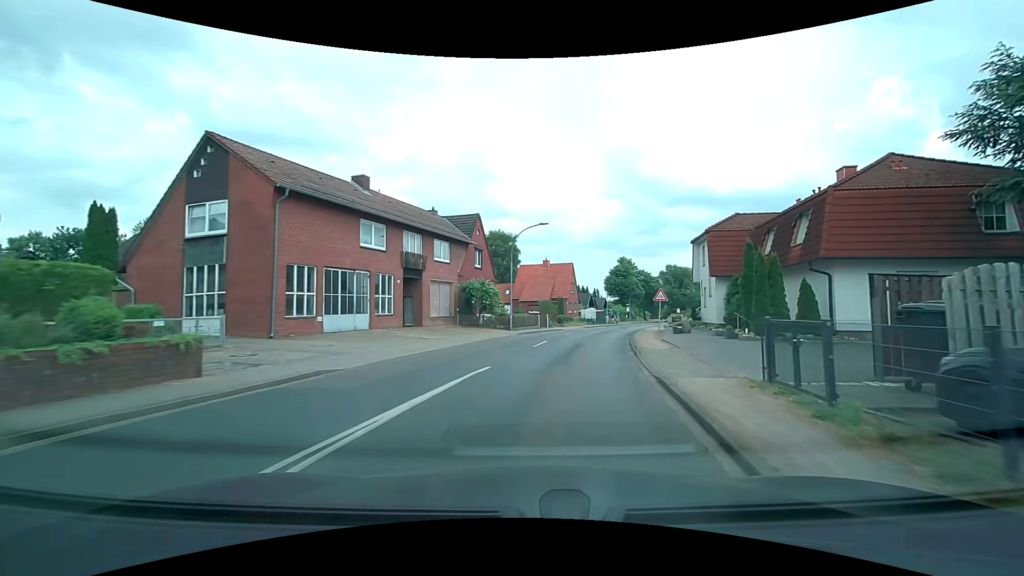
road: tertiary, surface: asphalt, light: Day
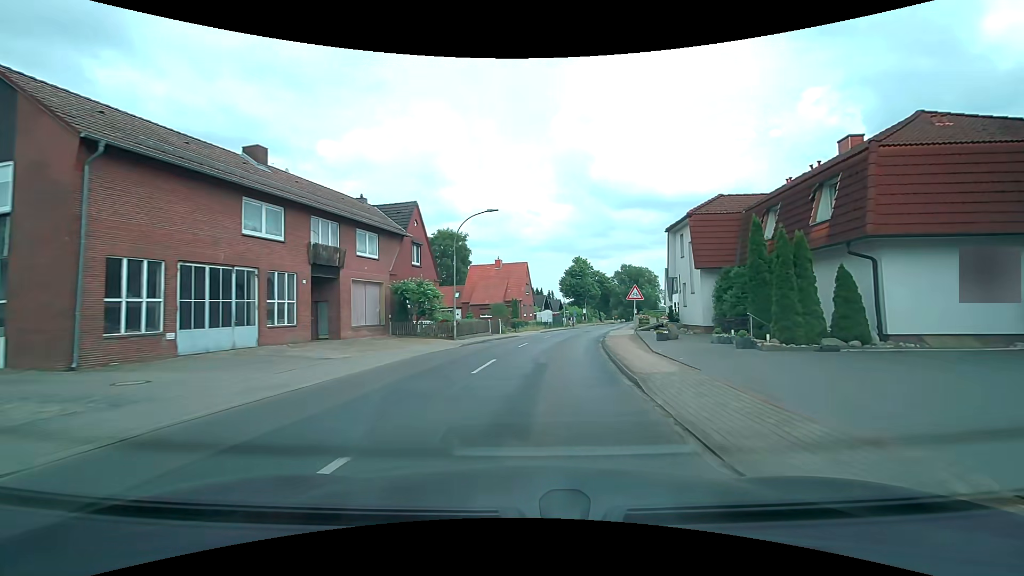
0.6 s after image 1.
(+0.3, +6.3) m; +5°
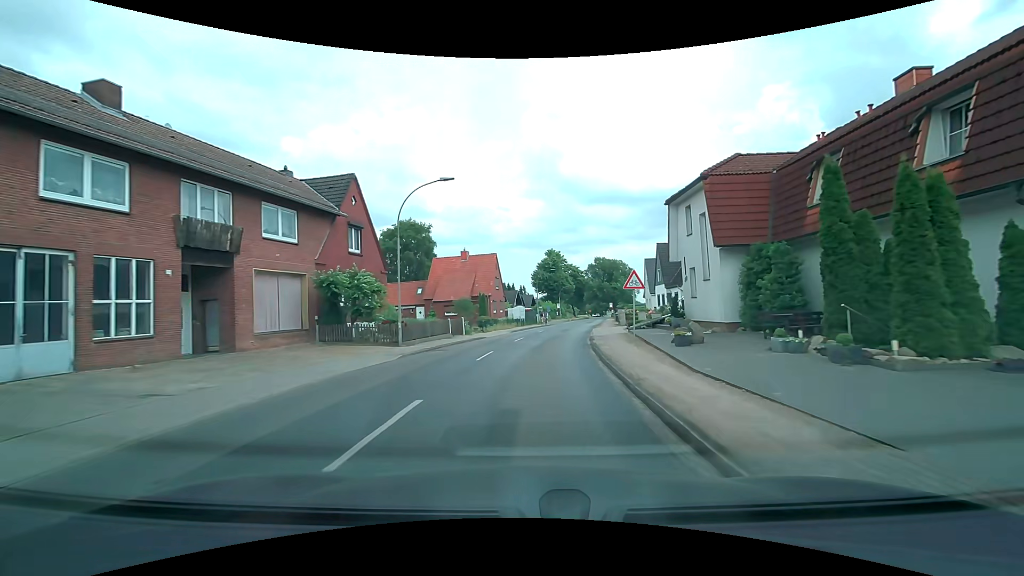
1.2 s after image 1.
(+0.3, +6.5) m; +4°
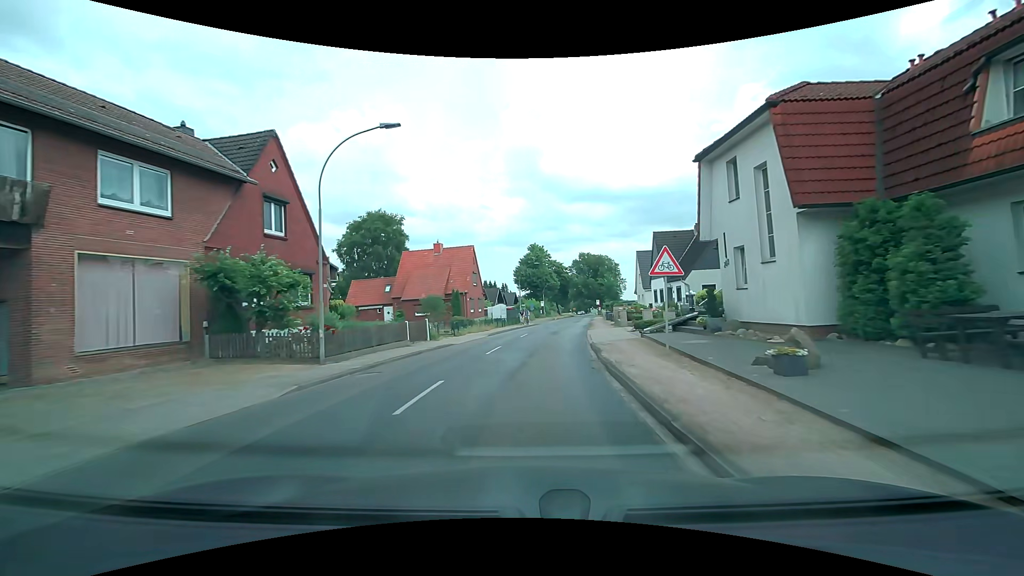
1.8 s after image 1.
(+0.1, +6.8) m; +2°
